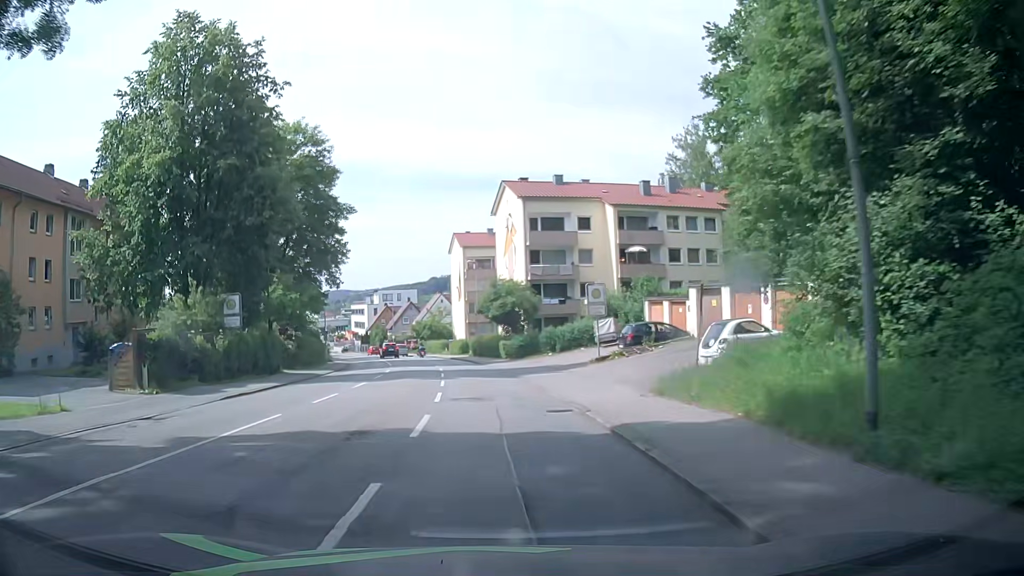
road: tertiary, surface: asphalt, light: Day
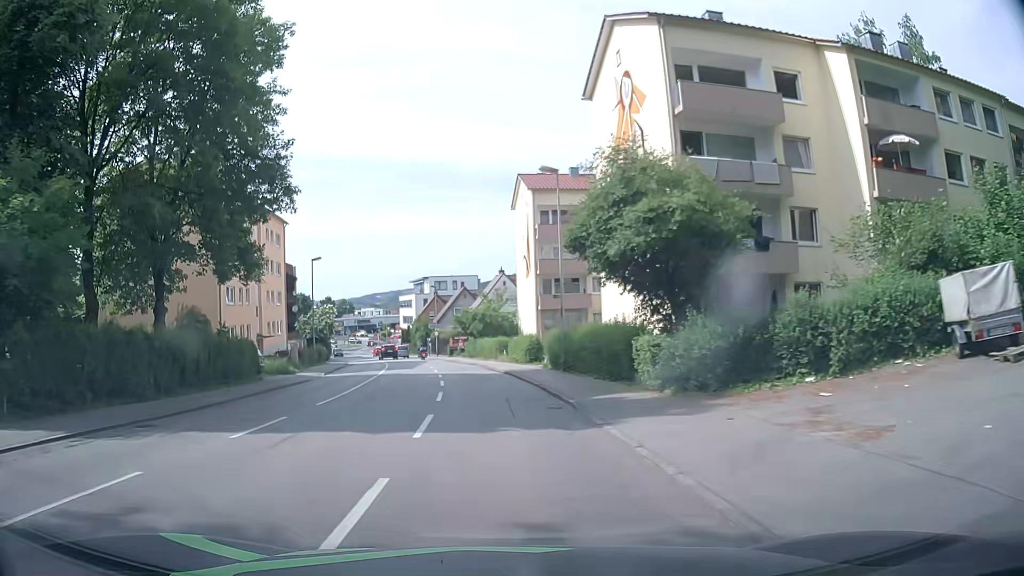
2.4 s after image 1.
(-1.4, +30.6) m; -6°
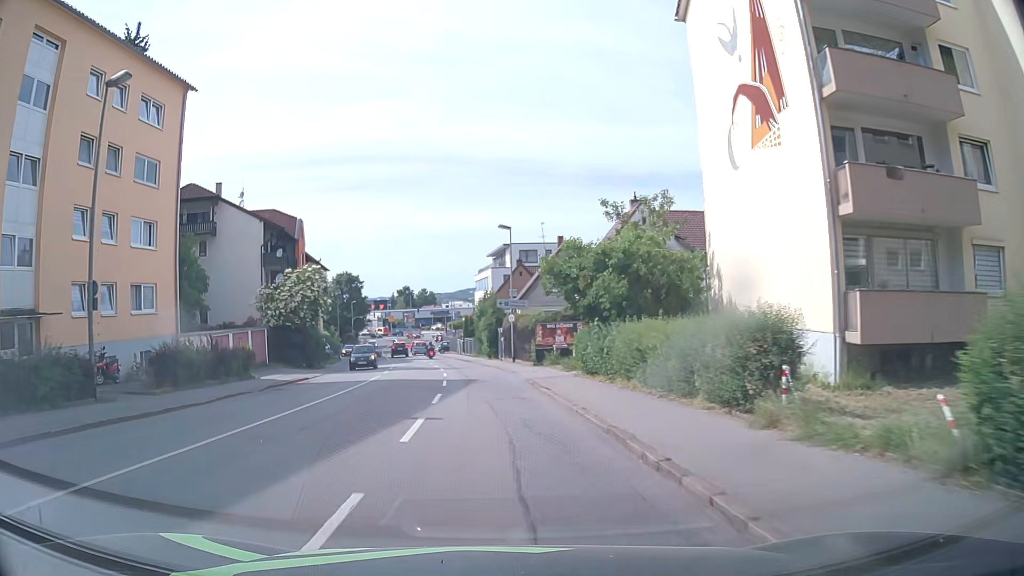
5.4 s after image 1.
(-2.4, +37.3) m; -7°
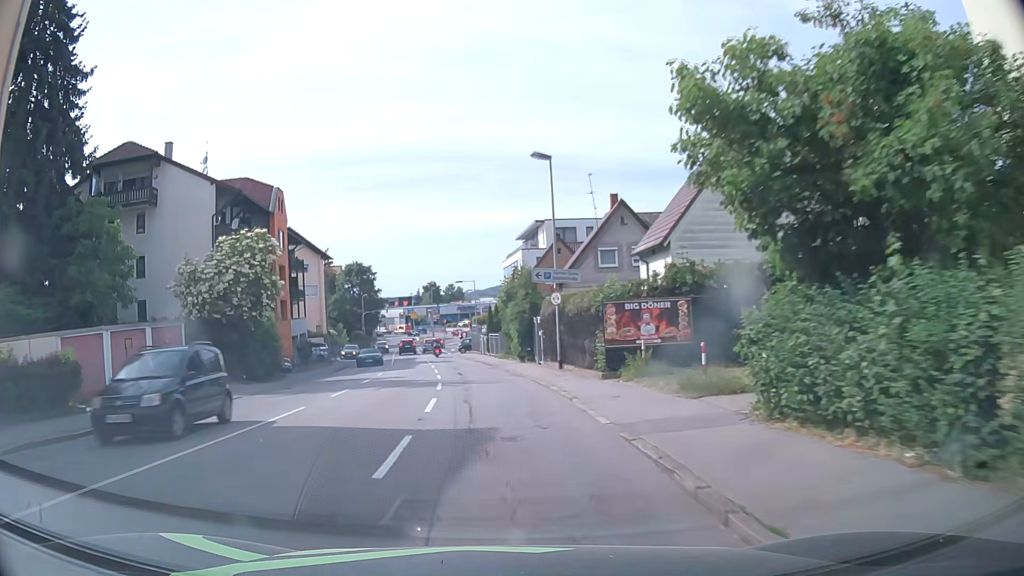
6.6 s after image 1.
(-0.3, +15.0) m; -2°
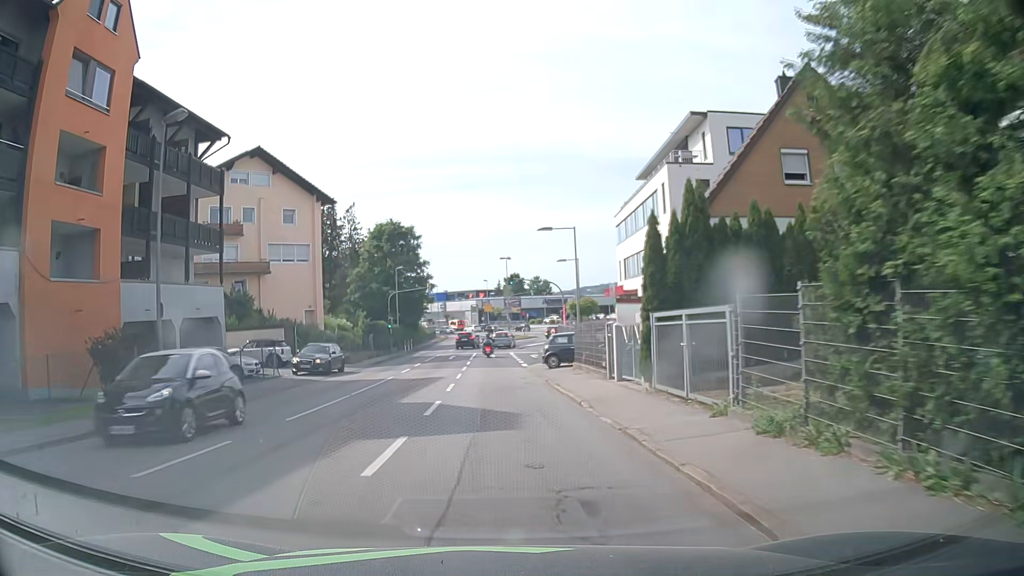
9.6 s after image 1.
(-2.6, +35.9) m; -7°
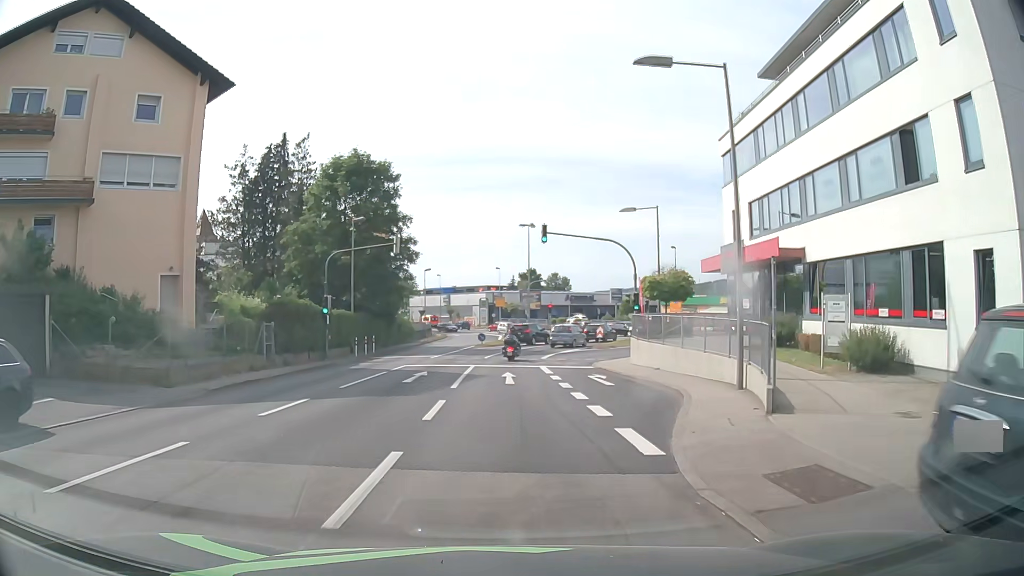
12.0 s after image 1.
(-0.8, +25.8) m; -1°
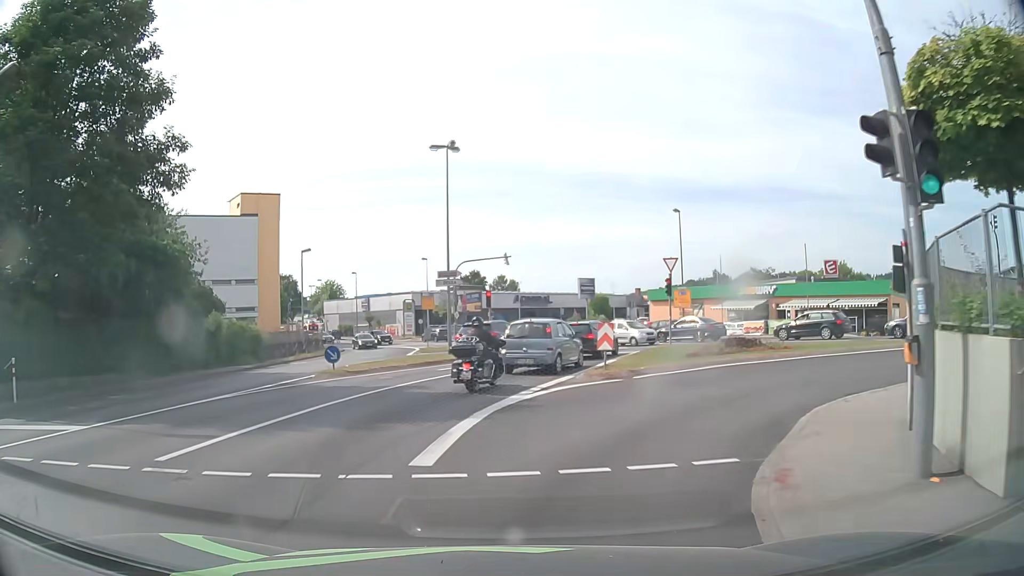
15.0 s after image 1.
(+2.0, +27.3) m; +4°
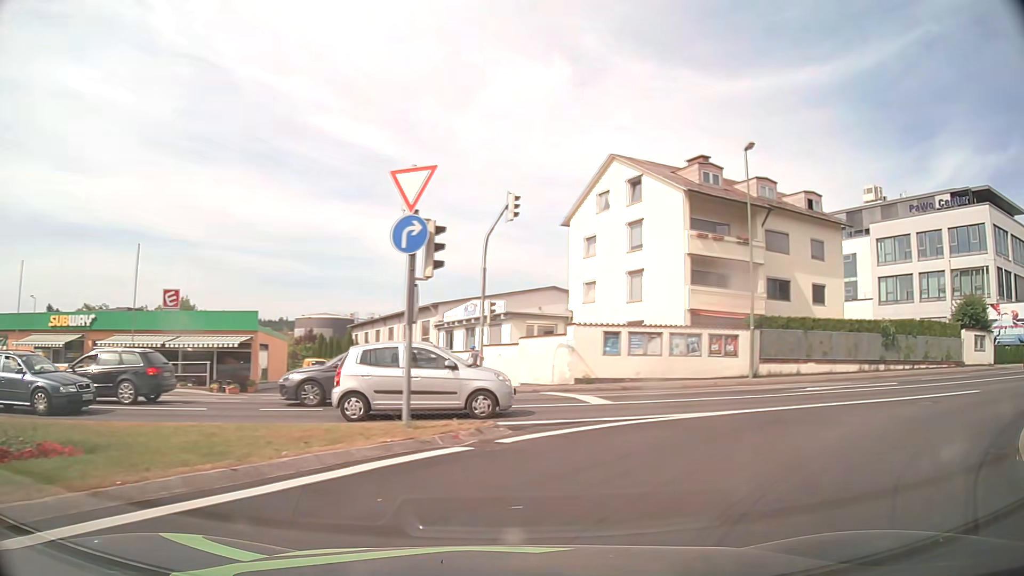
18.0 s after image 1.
(+6.4, +15.9) m; +57°
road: tertiary_link
(+4, +9) (+13, +14) (+22, +17) (+32, +20) (+41, +24) (+50, +27) (+60, +31) (+69, +34) (+78, +38) (+87, +42) m
